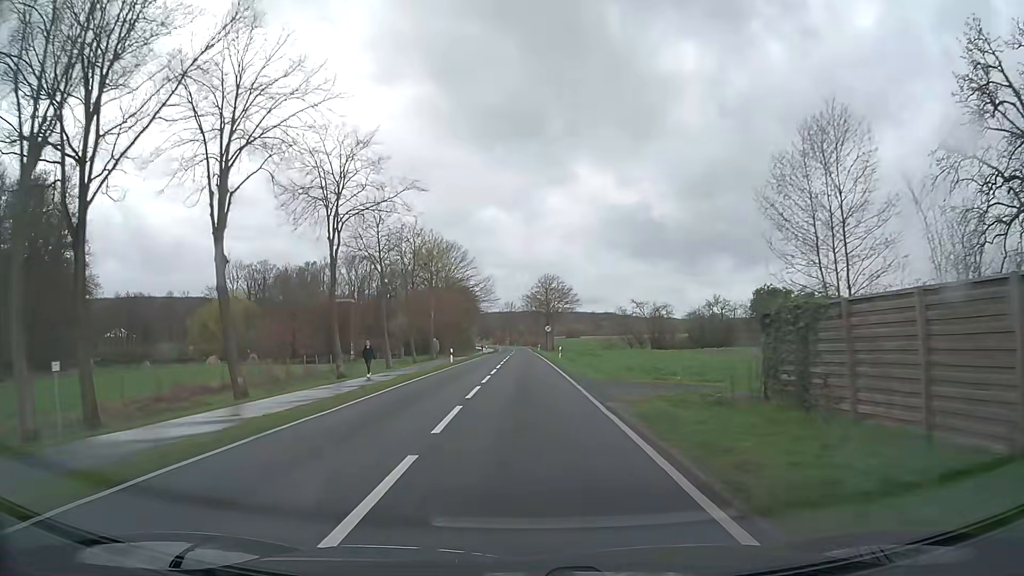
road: secondary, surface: asphalt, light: Day
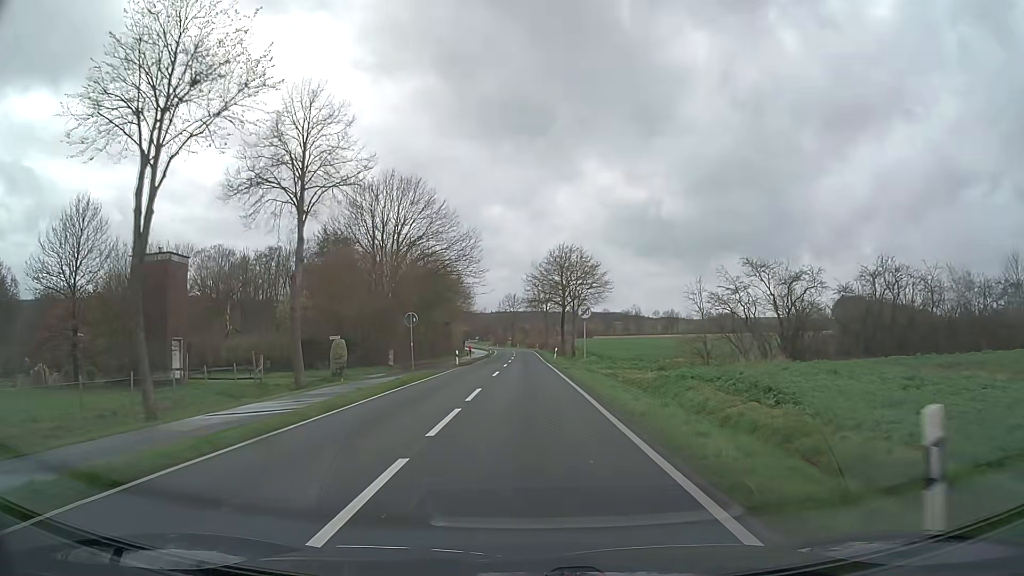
(0.0, +42.5) m; 0°
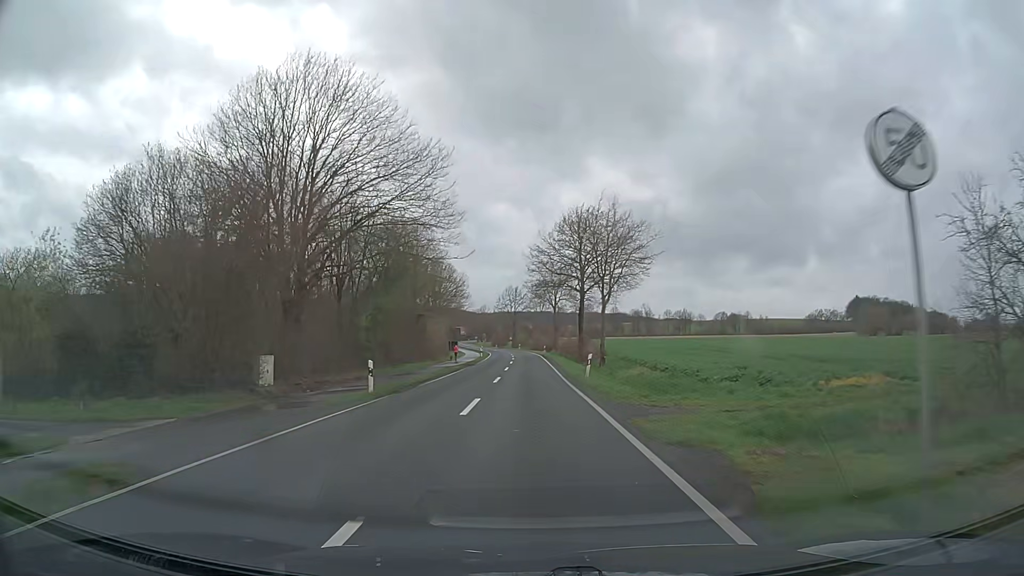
(-0.2, +27.1) m; 0°
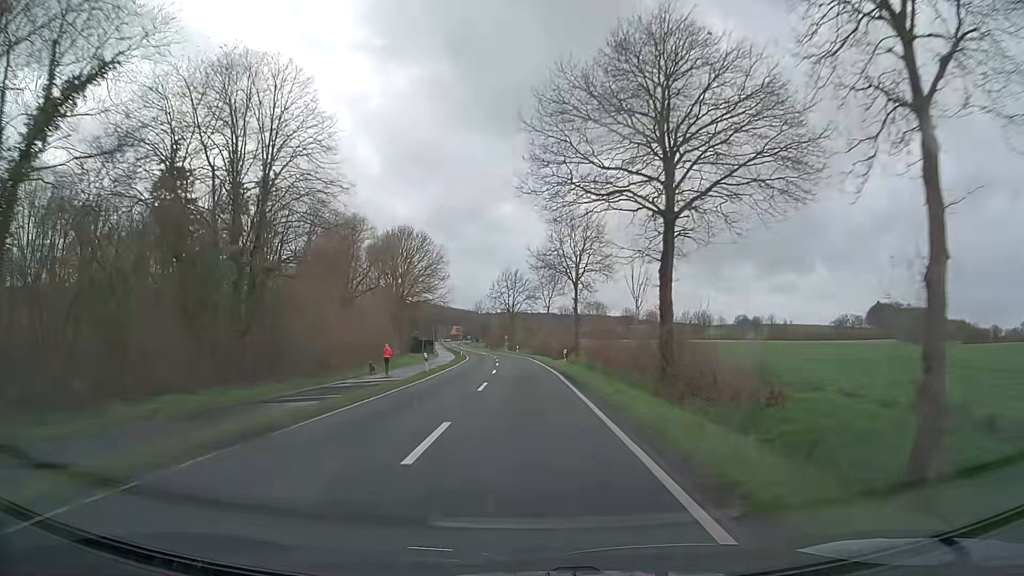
(+0.1, +42.3) m; 0°
